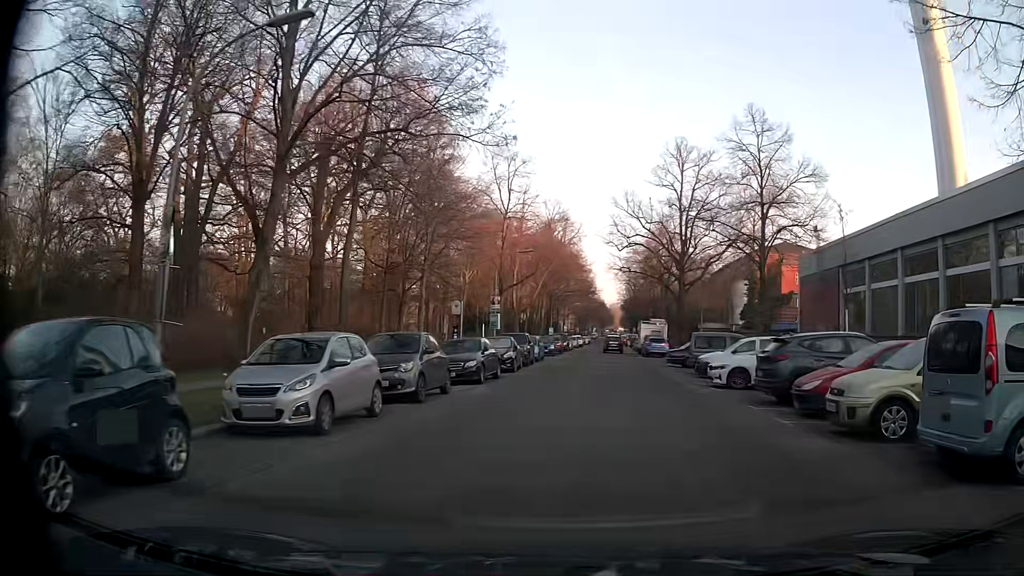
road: residential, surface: asphalt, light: Day
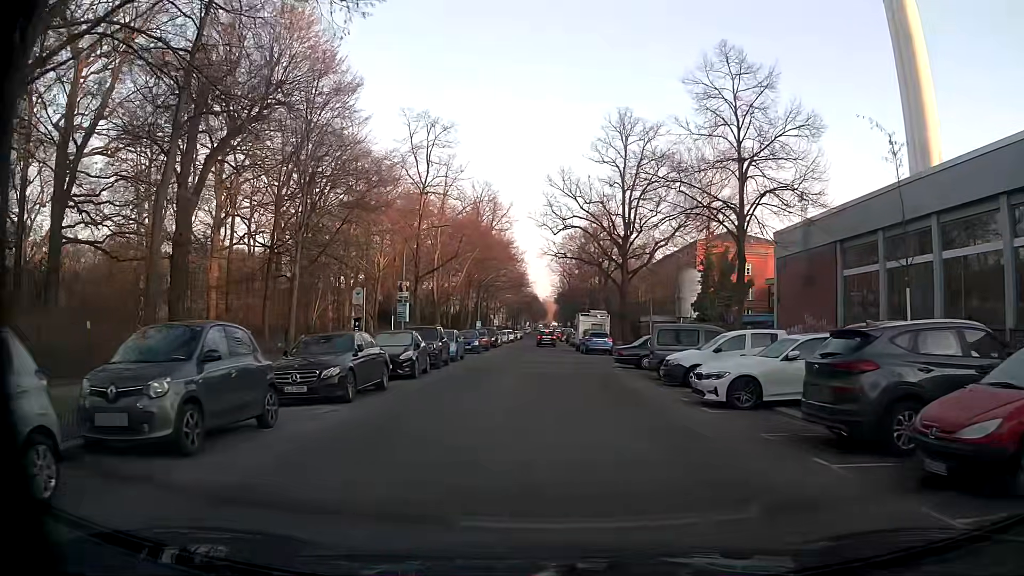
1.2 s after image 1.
(+0.4, +7.3) m; +5°
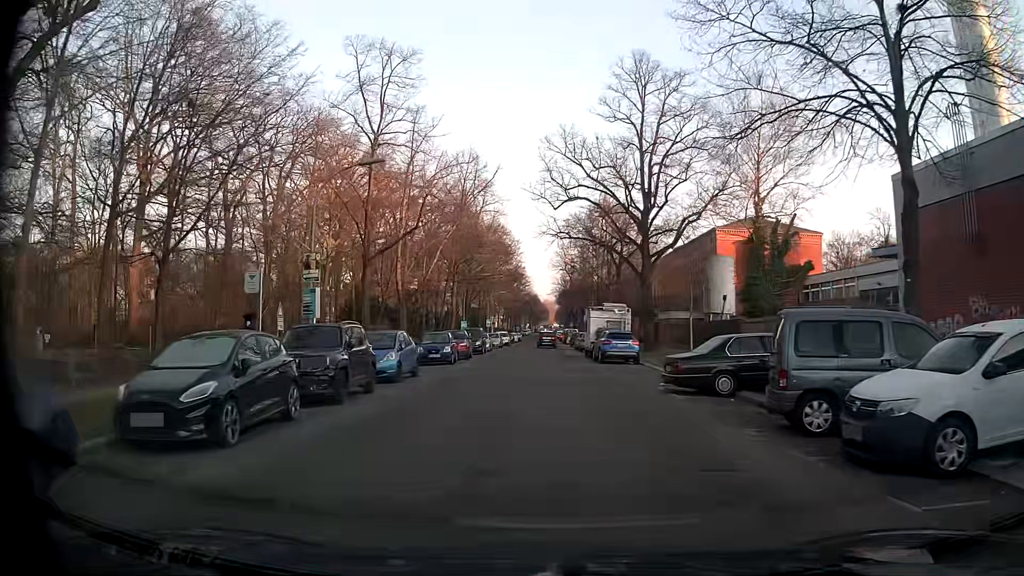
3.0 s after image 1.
(0.0, +12.5) m; 0°
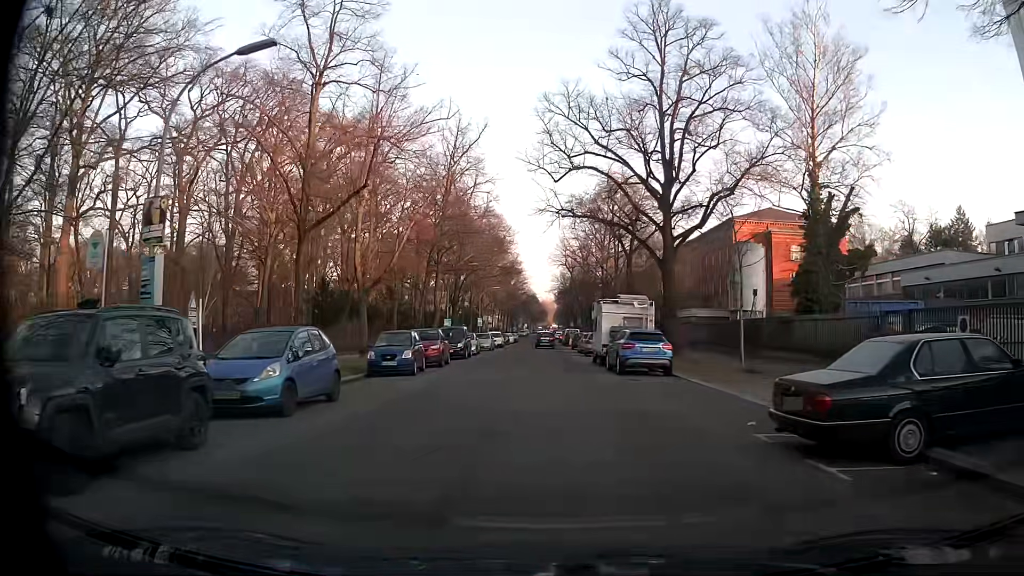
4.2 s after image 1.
(0.0, +8.4) m; 0°
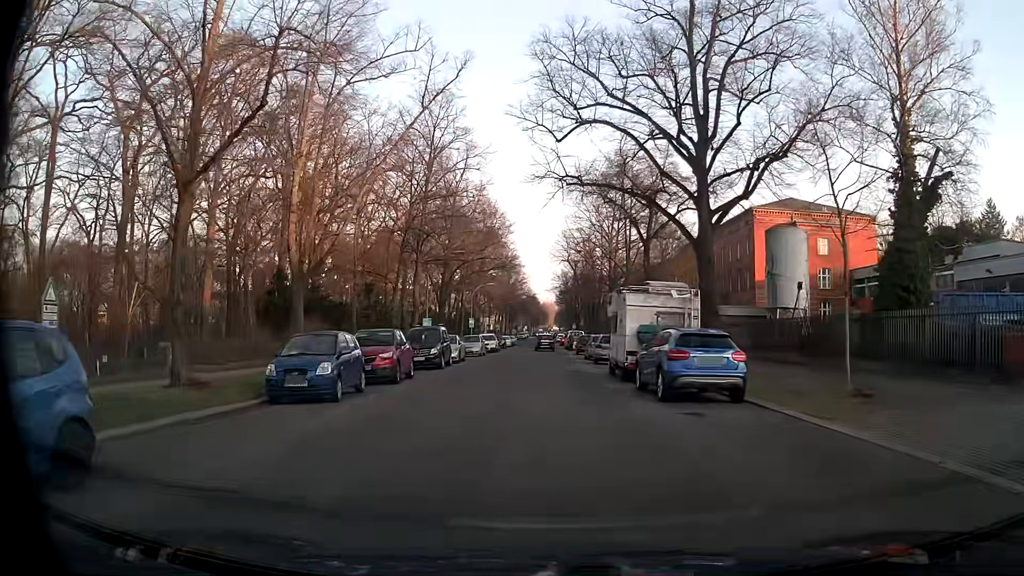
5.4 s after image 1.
(+0.1, +8.4) m; 0°
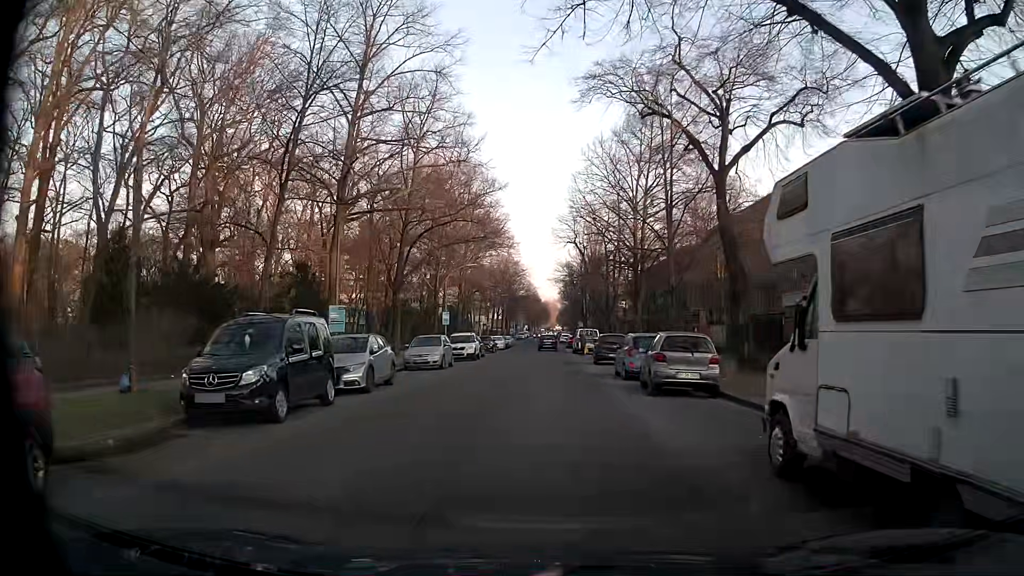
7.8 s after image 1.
(0.0, +17.4) m; 0°
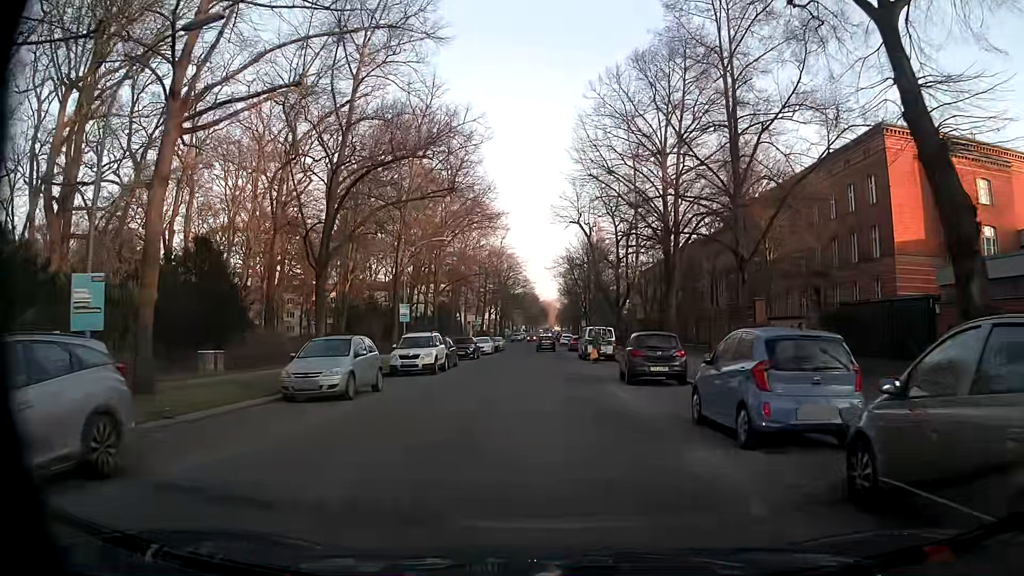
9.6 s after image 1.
(+0.1, +13.1) m; +1°
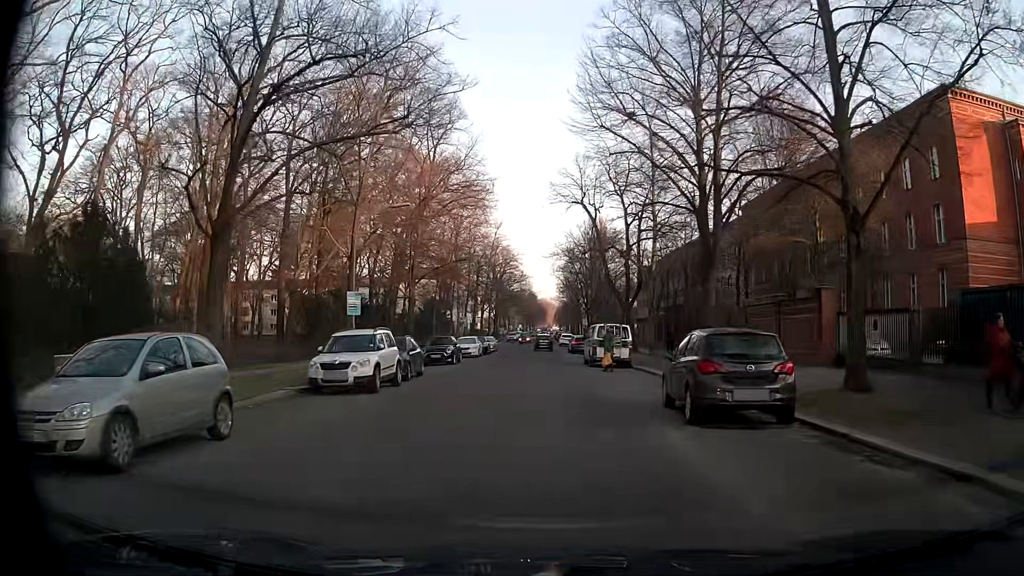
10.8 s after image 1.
(0.0, +8.6) m; -1°
(0, +10) (0, +20) (0, +30) (0, +40) (0, +50) (0, +60) (0, +70) (0, +80) (+1, +90) (+1, +100) m
